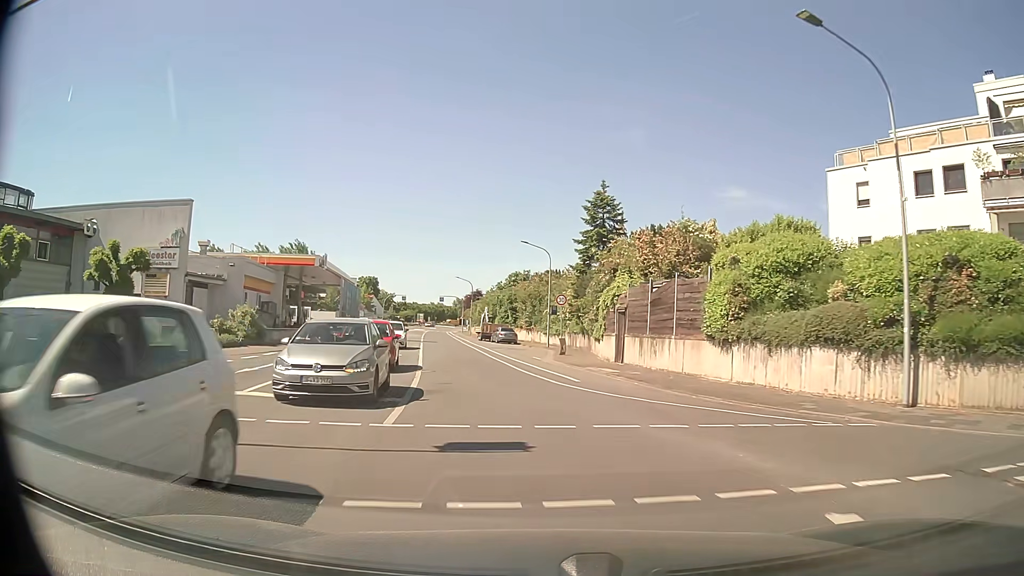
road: tertiary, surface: asphalt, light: Day
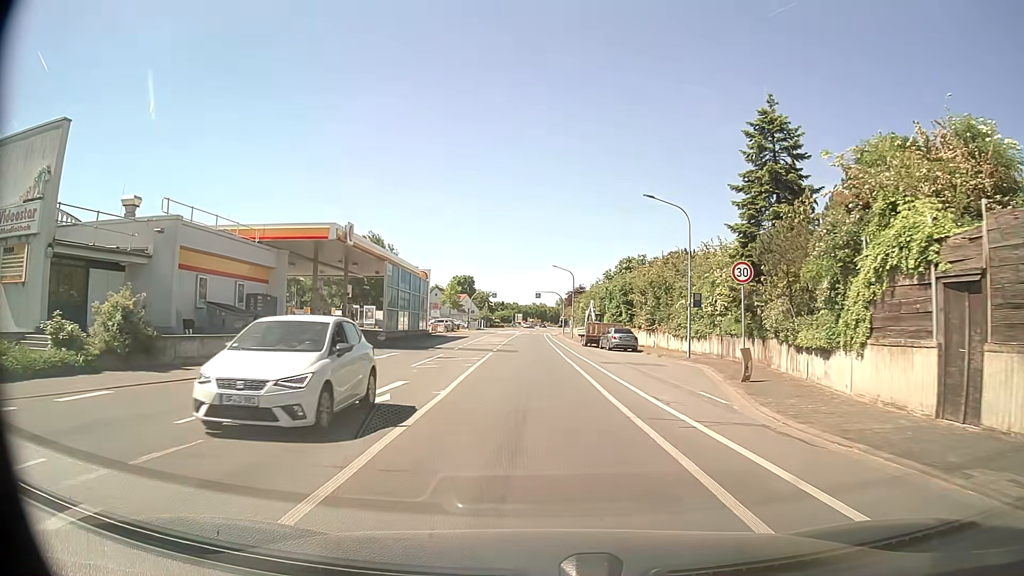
(-1.4, +17.8) m; -9°
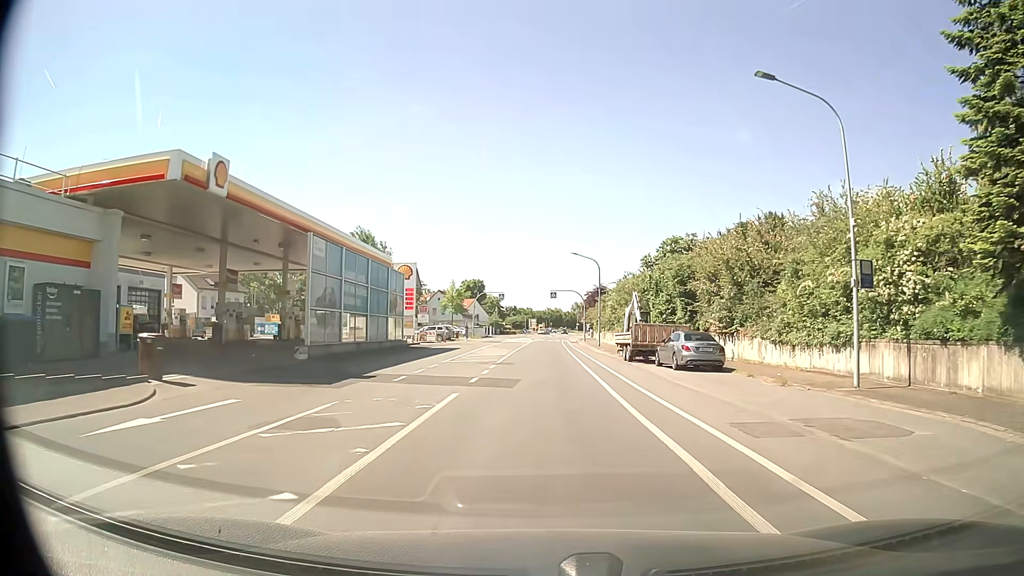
(-0.1, +16.9) m; -1°
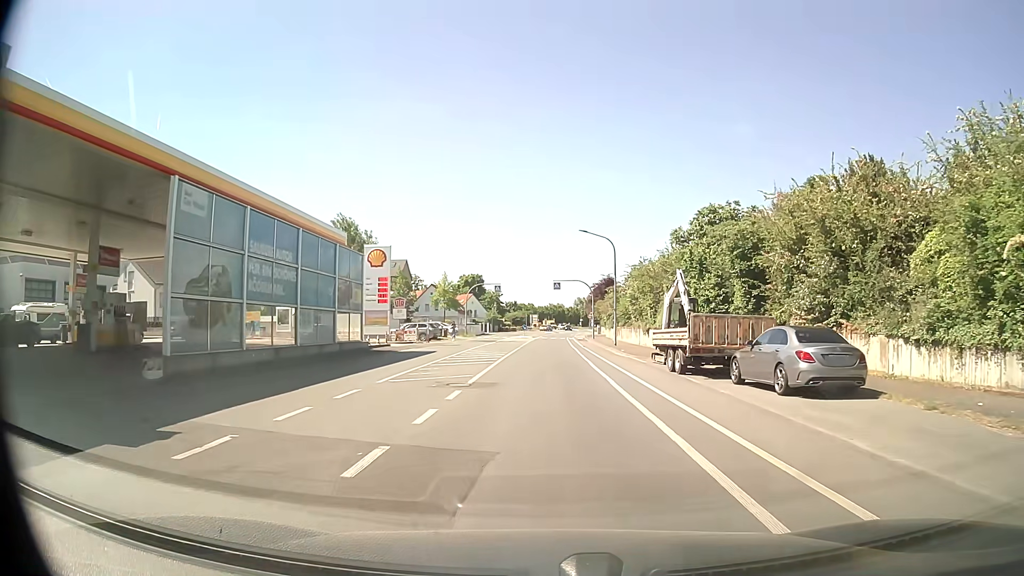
(-0.1, +11.0) m; 0°
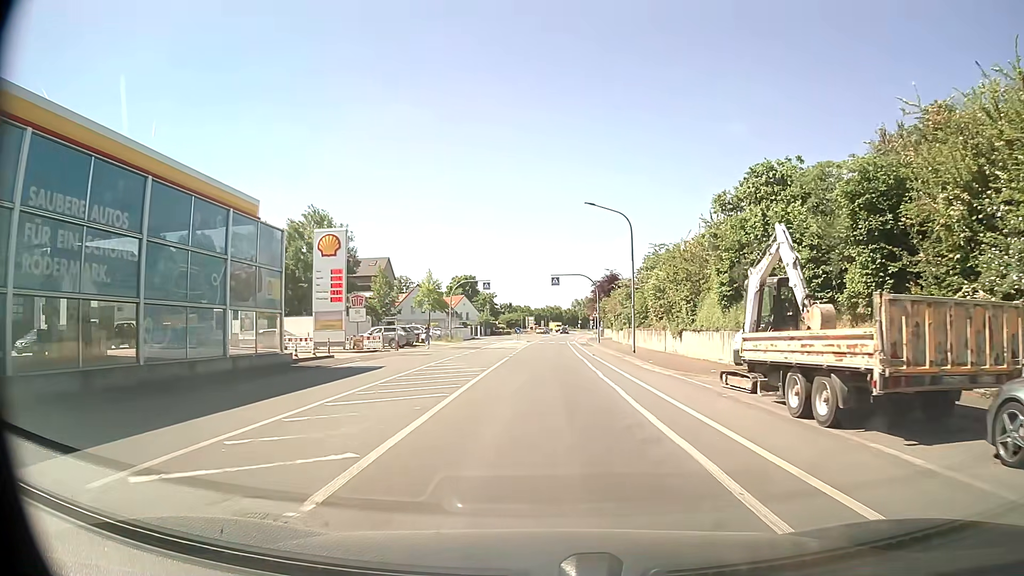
(0.0, +10.8) m; 0°
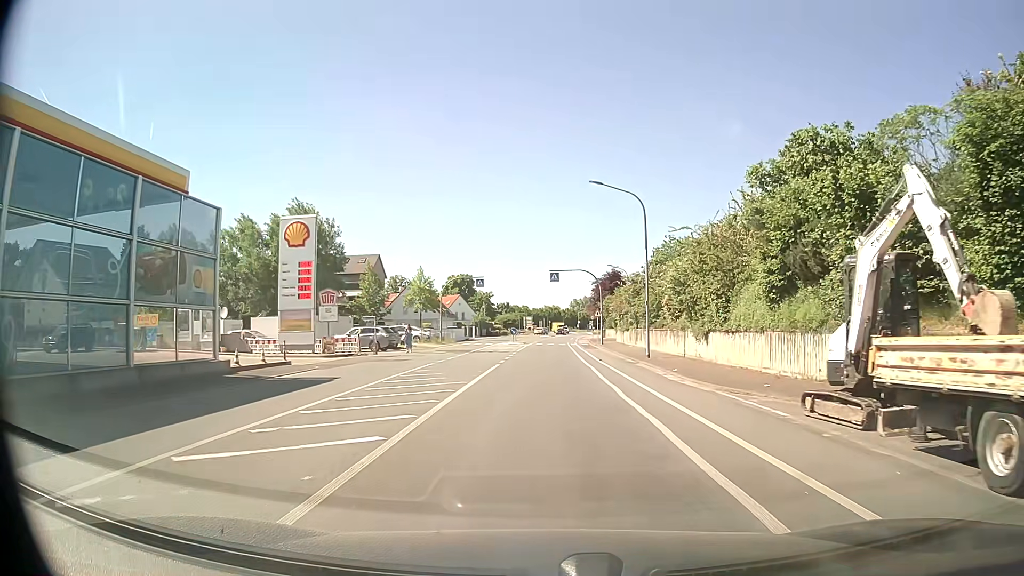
(0.0, +5.3) m; 0°
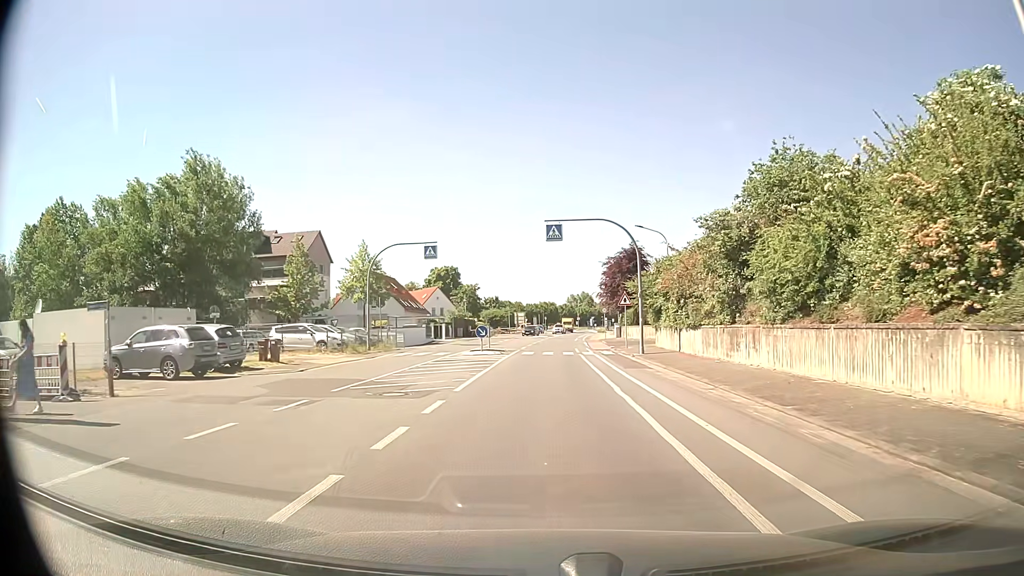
(+0.2, +25.3) m; 0°
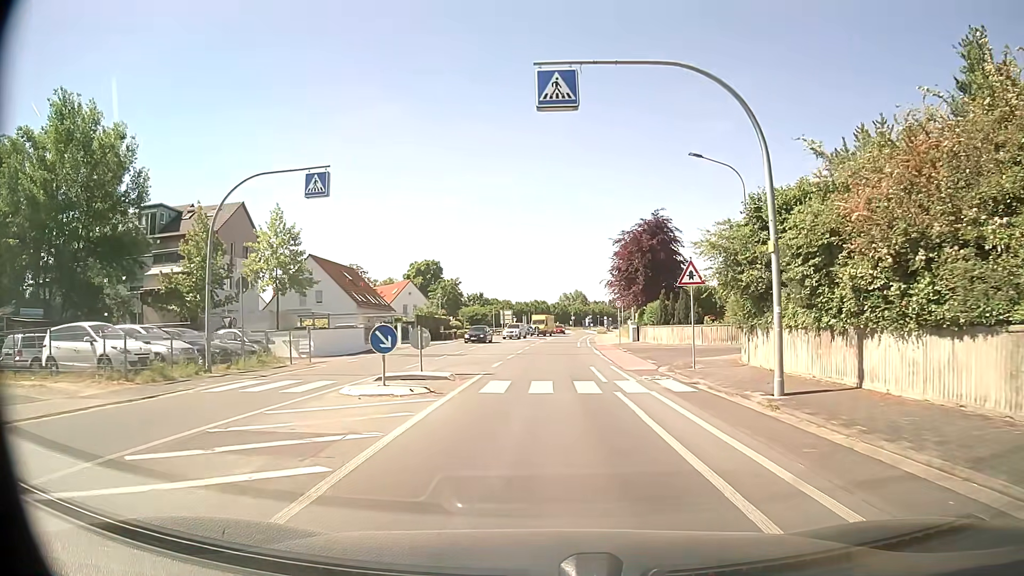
(+0.1, +19.0) m; +1°
(0, +10) (0, +20) (0, +30) (+1, +40) (+1, +50) (+2, +60) (+2, +70) (+3, +80) (+4, +90) (+5, +100) m
